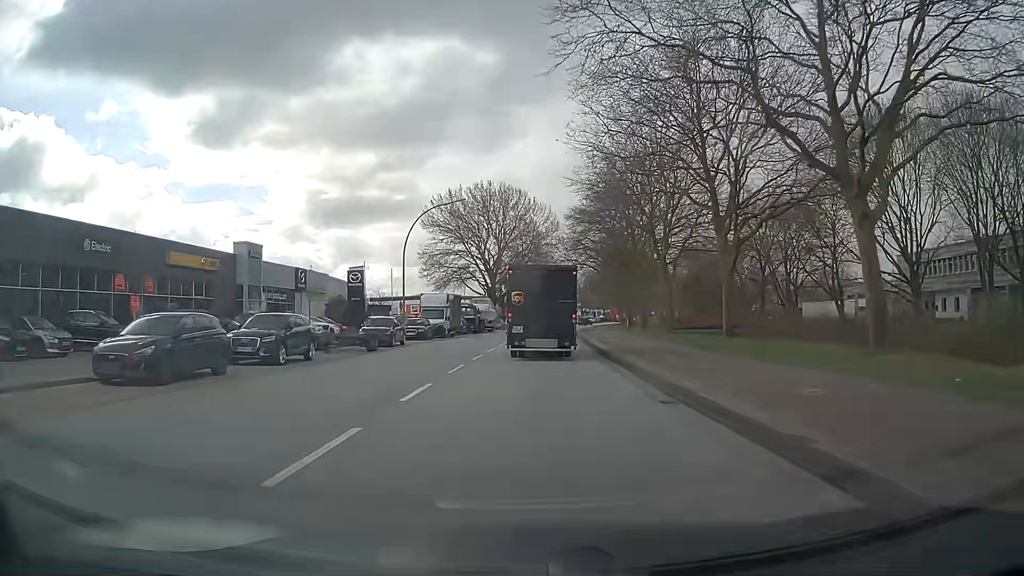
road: secondary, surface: asphalt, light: Day
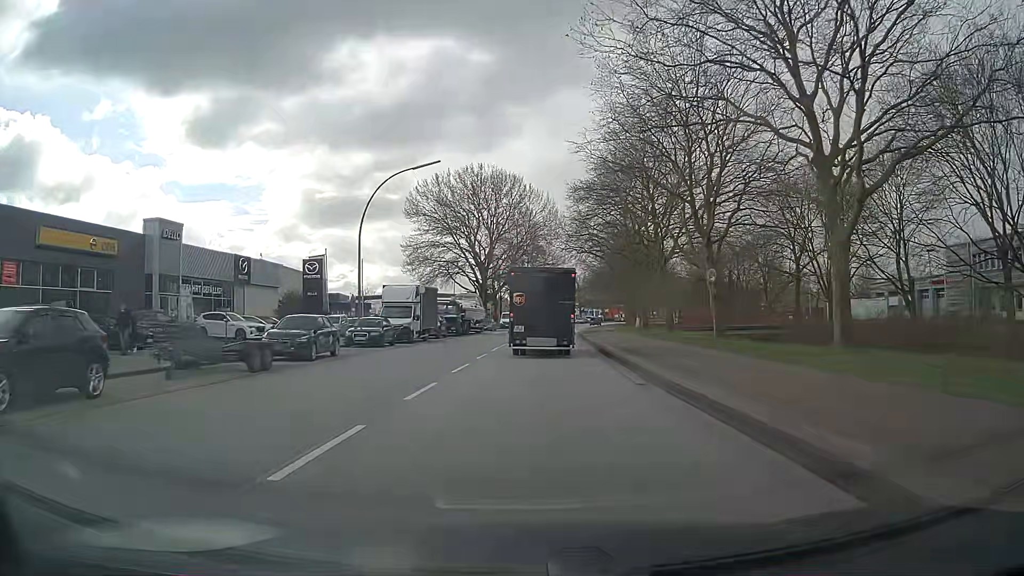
(+0.1, +11.9) m; +1°
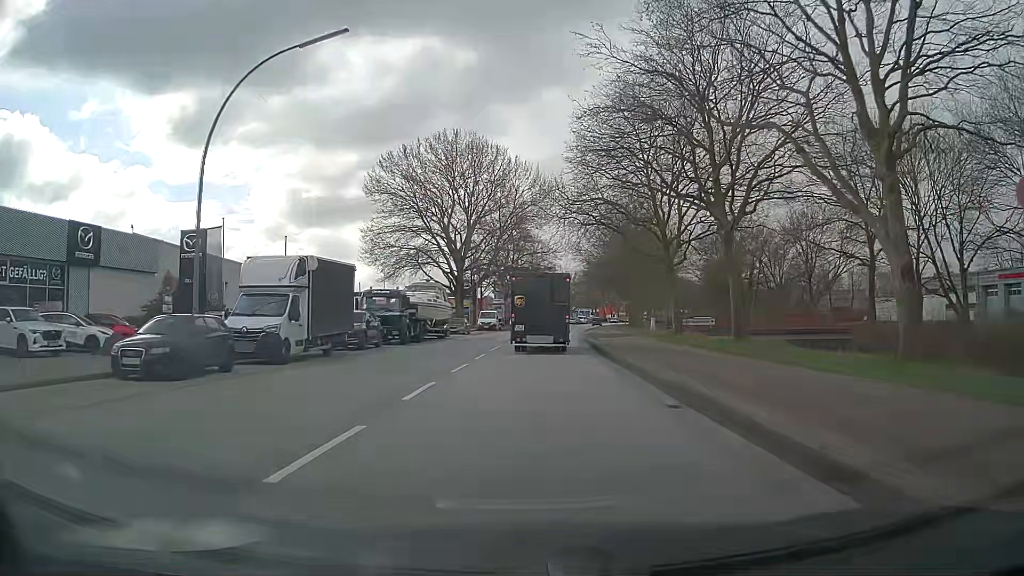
(+0.1, +18.2) m; 0°
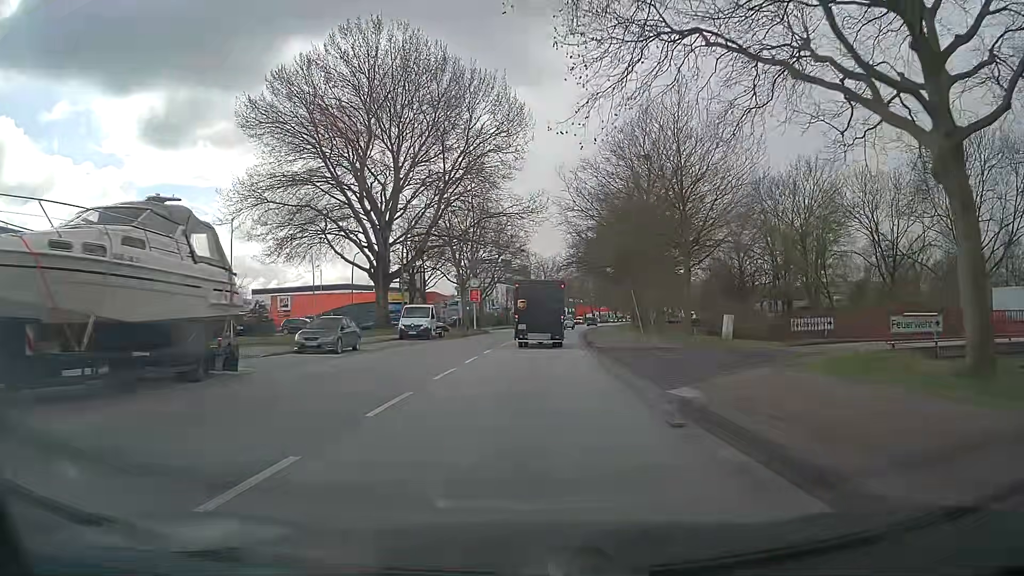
(+0.7, +32.1) m; +2°
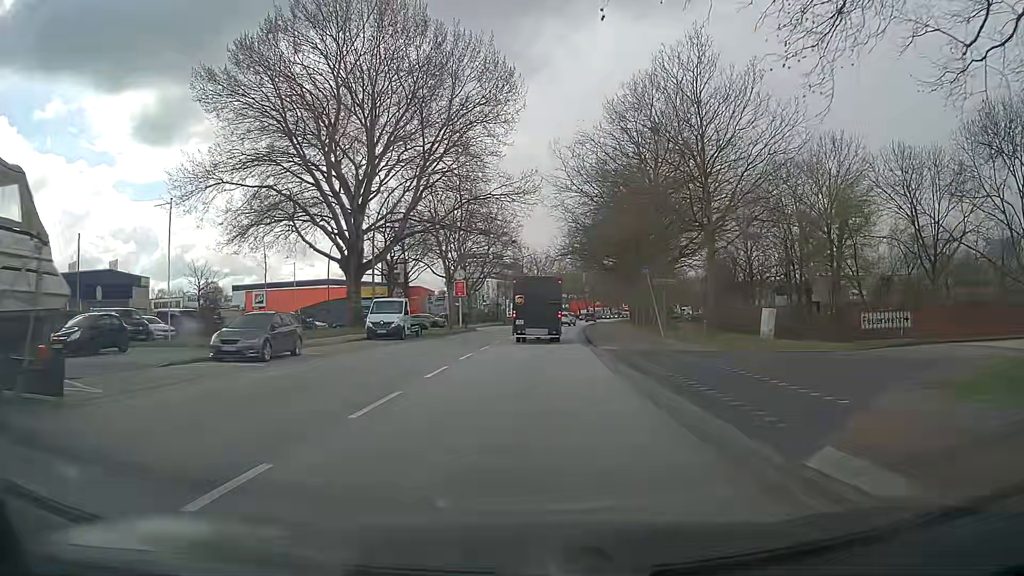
(0.0, +6.8) m; +1°
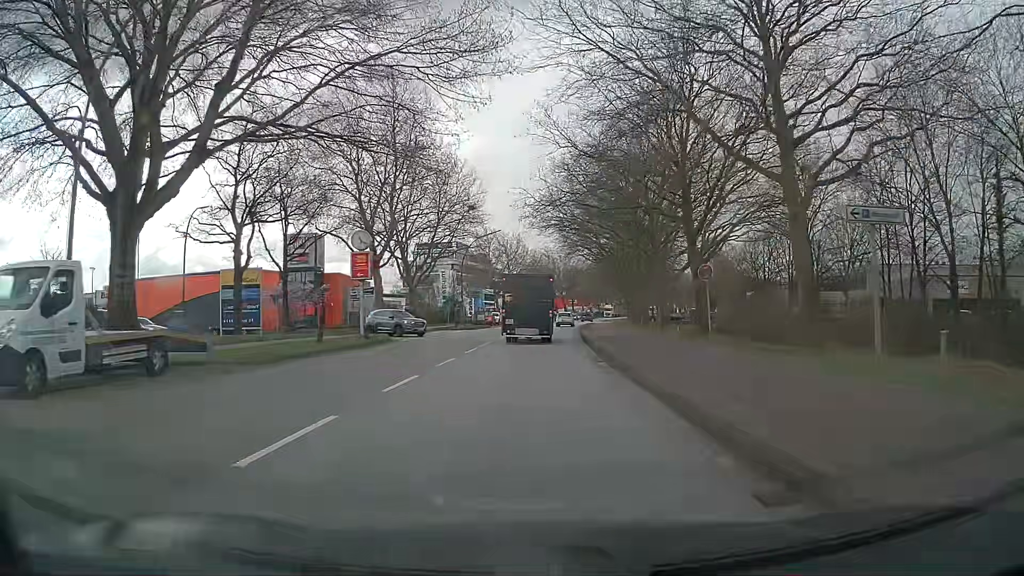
(+0.7, +27.1) m; +3°
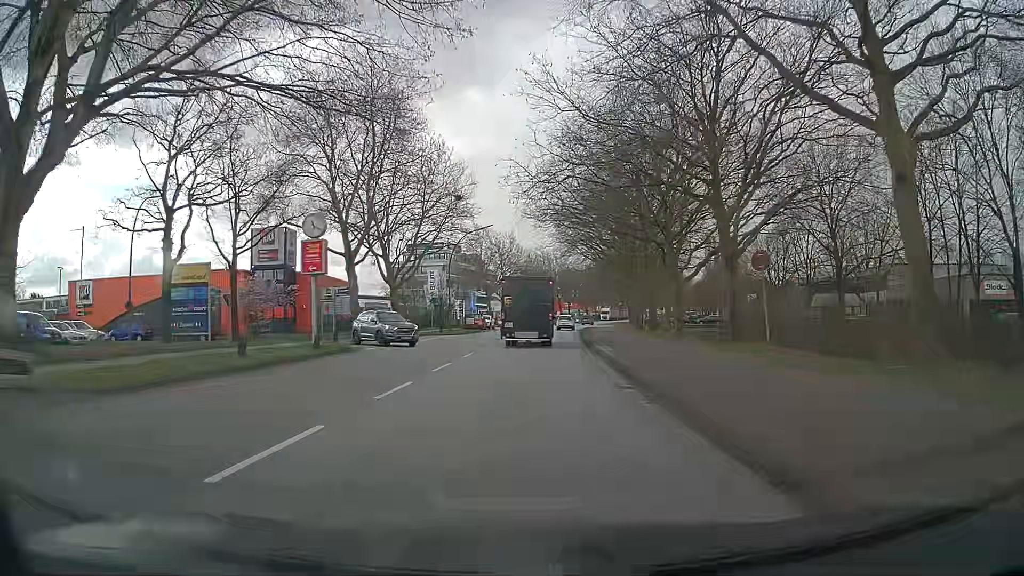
(0.0, +6.6) m; +1°
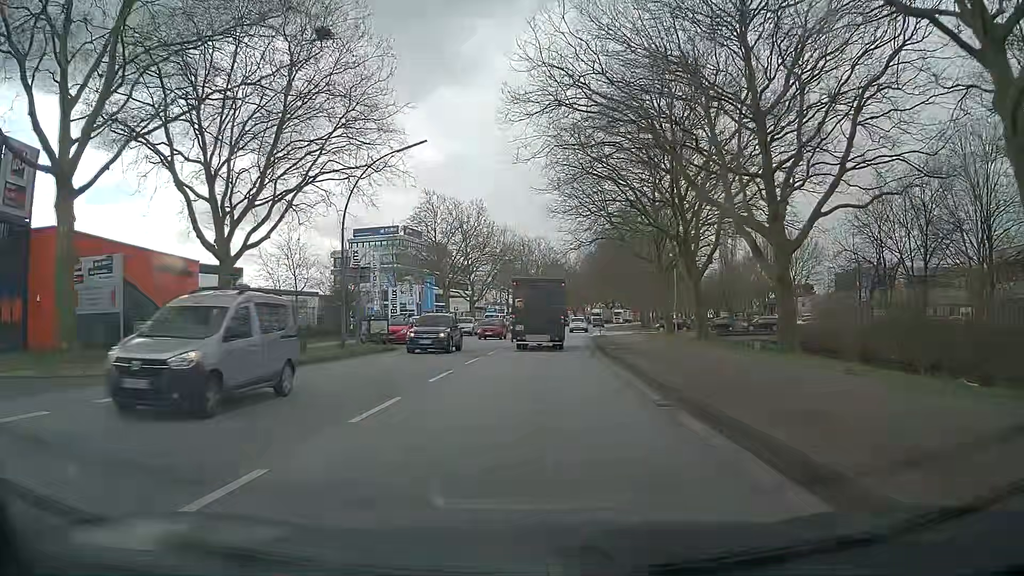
(+0.4, +32.6) m; +2°
(0, +10) (0, +20) (0, +30) (+1, +40) (+2, +50) (+3, +60) (+4, +70) (+5, +80) (+6, +90) (+7, +100) m
